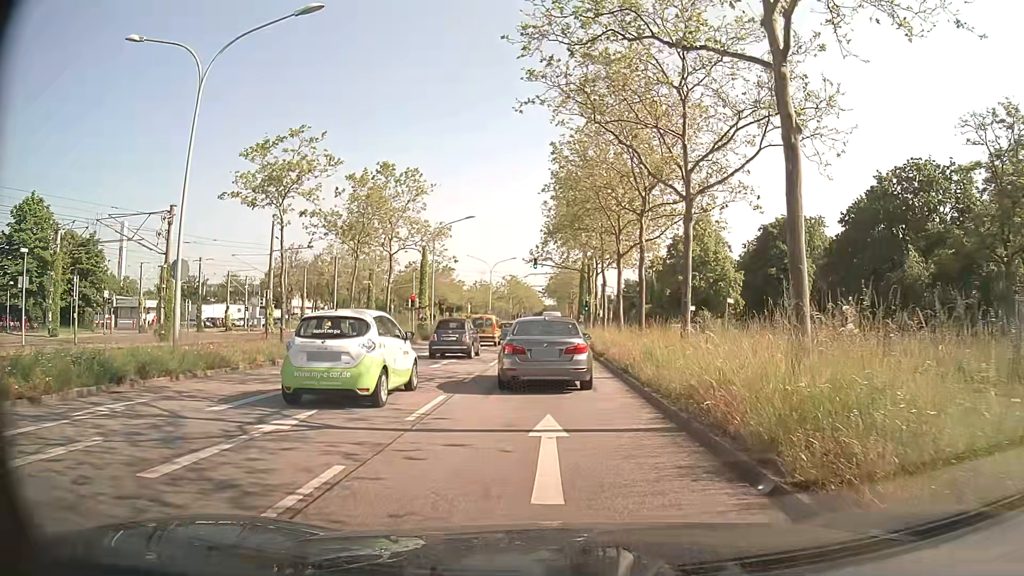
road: primary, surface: asphalt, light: Day
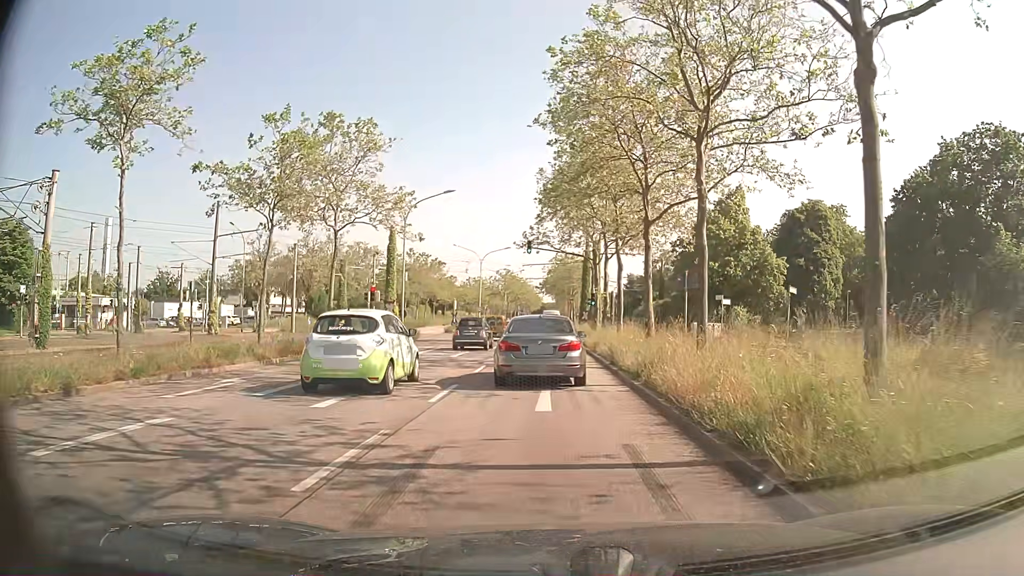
(-0.1, +10.4) m; -1°
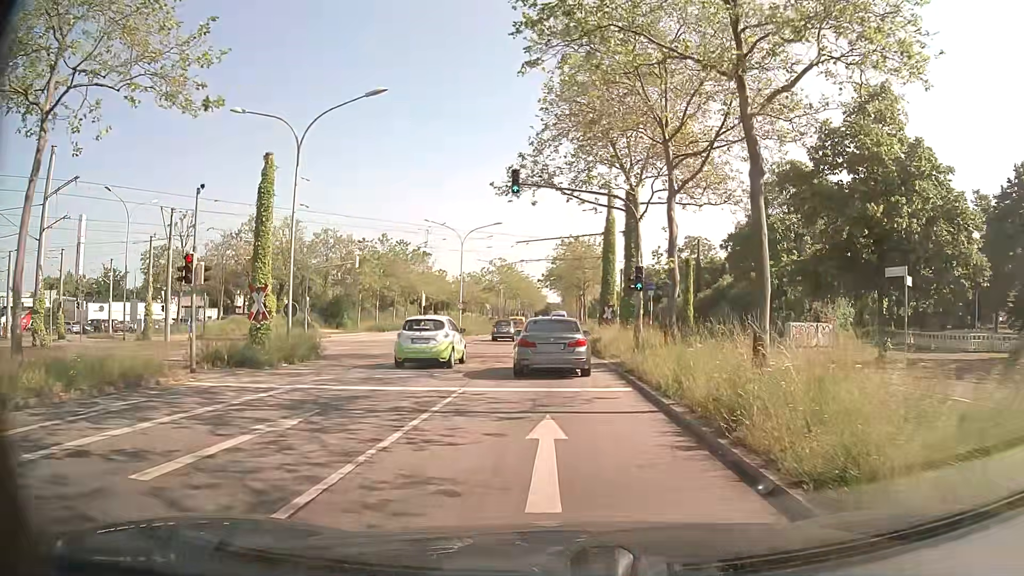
(+0.1, +20.3) m; 0°
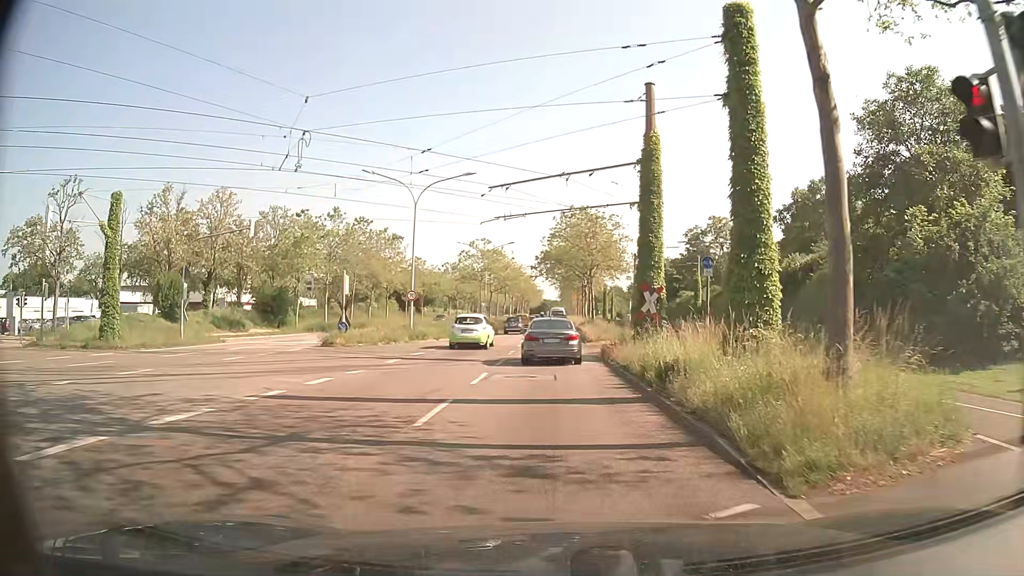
(+0.1, +19.1) m; +1°
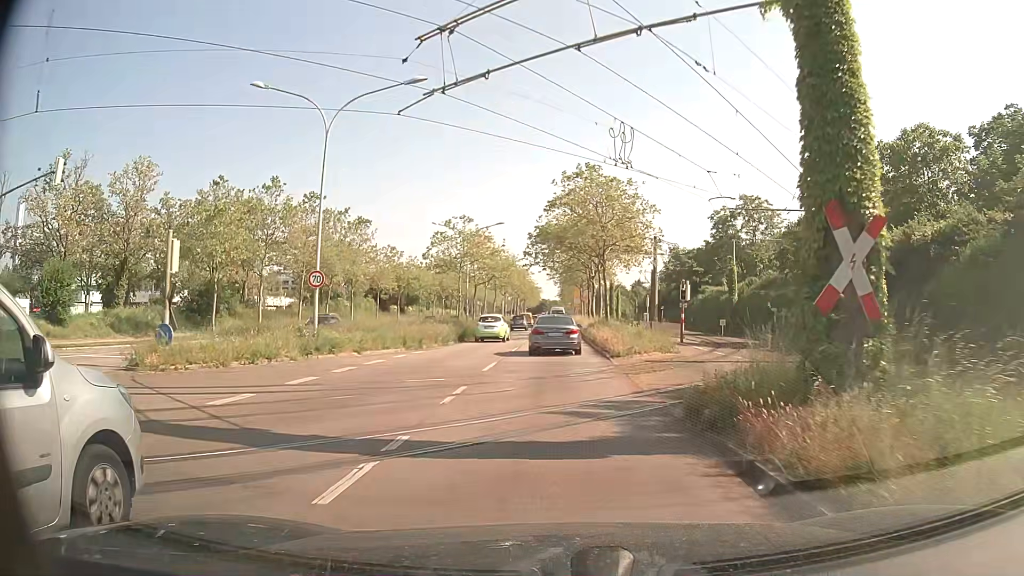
(0.0, +15.9) m; 0°
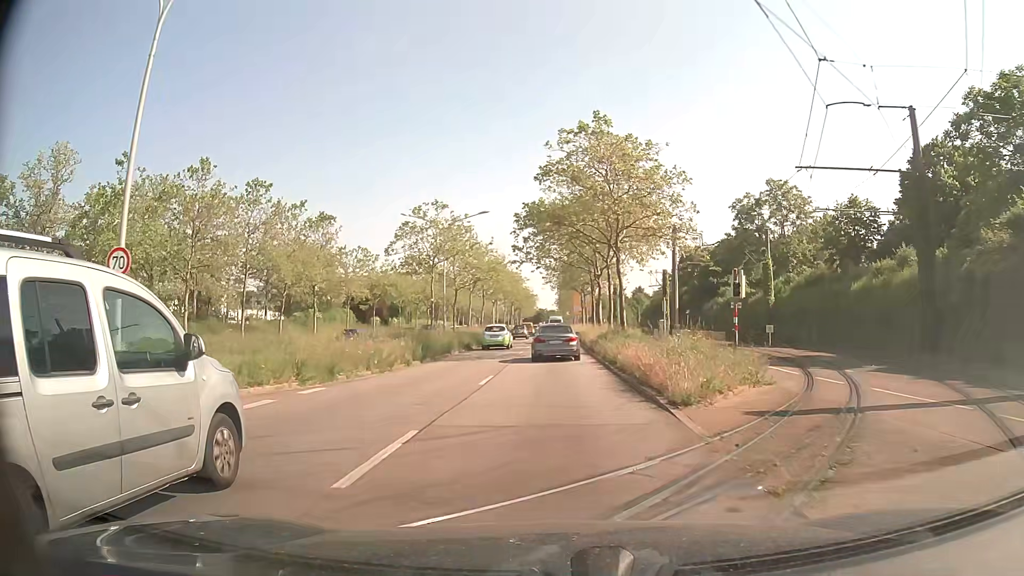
(+0.1, +11.5) m; +1°
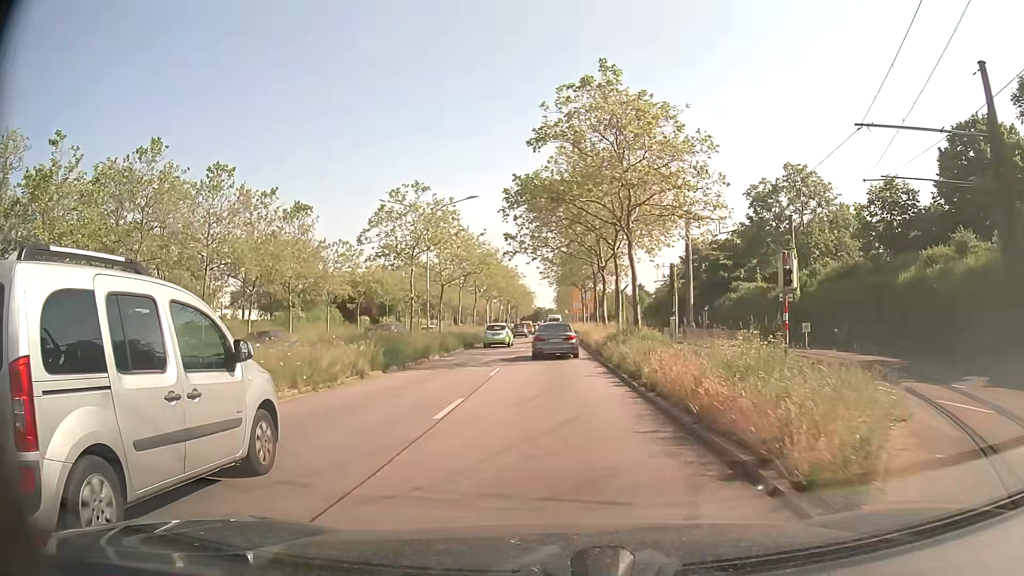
(-0.1, +6.0) m; -1°
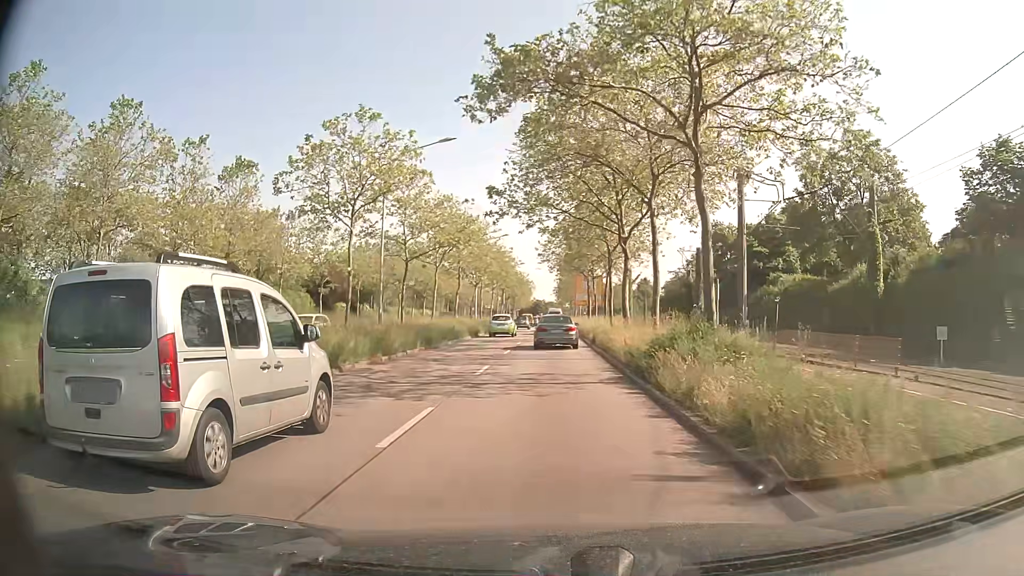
(0.0, +12.3) m; 0°
